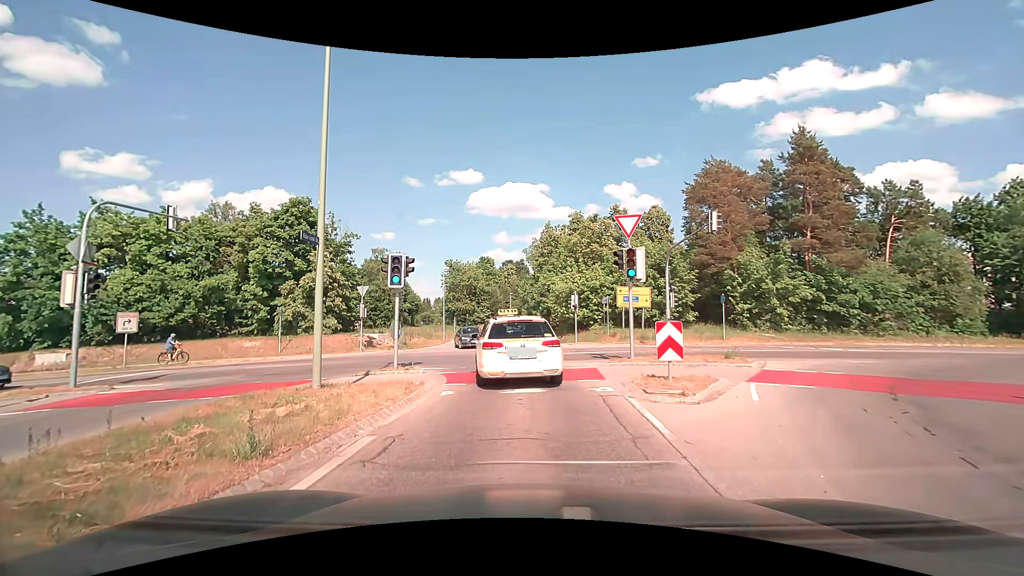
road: tertiary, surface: asphalt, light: Day
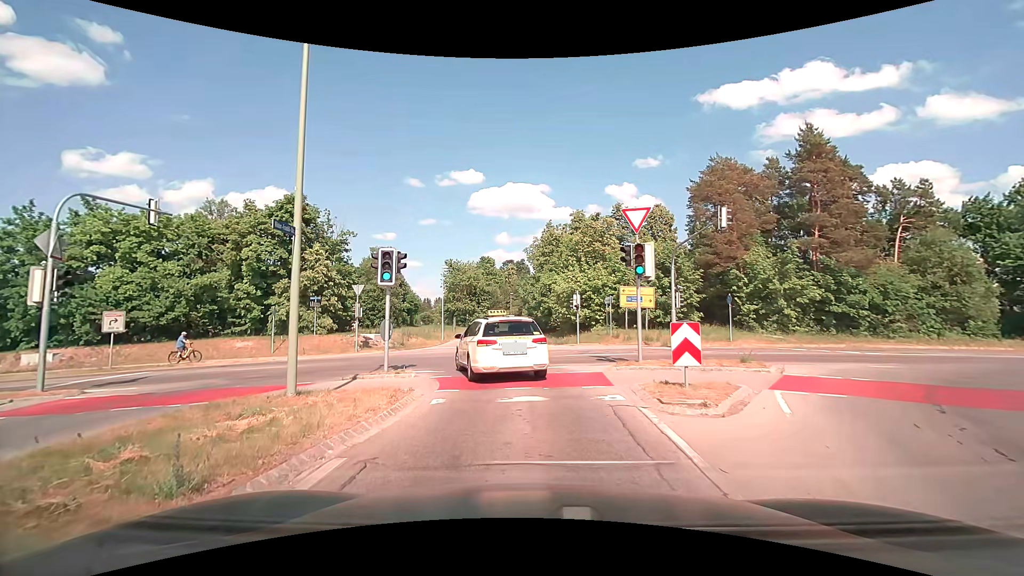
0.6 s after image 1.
(0.0, +1.1) m; -1°
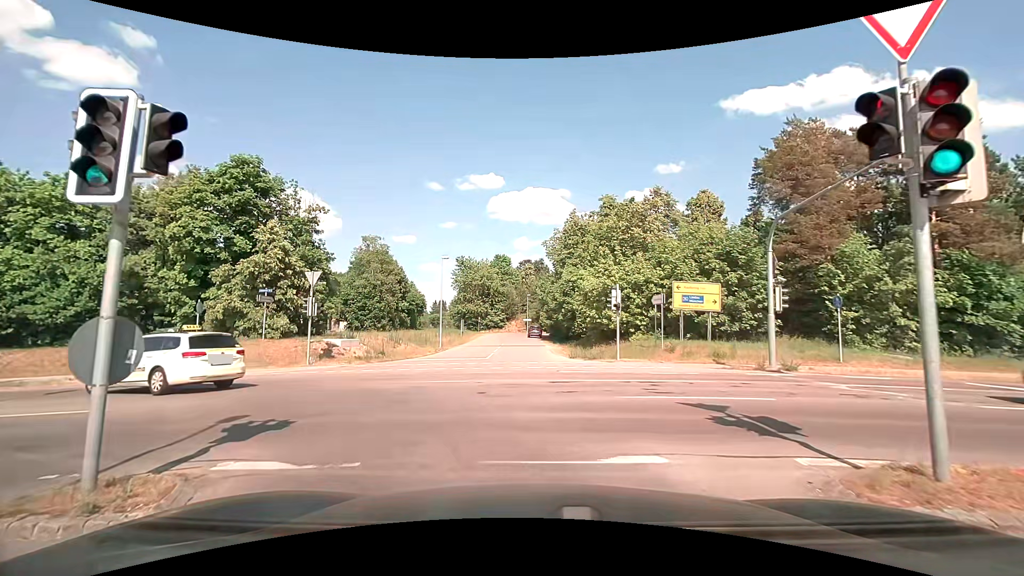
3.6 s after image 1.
(+0.1, +9.6) m; -1°
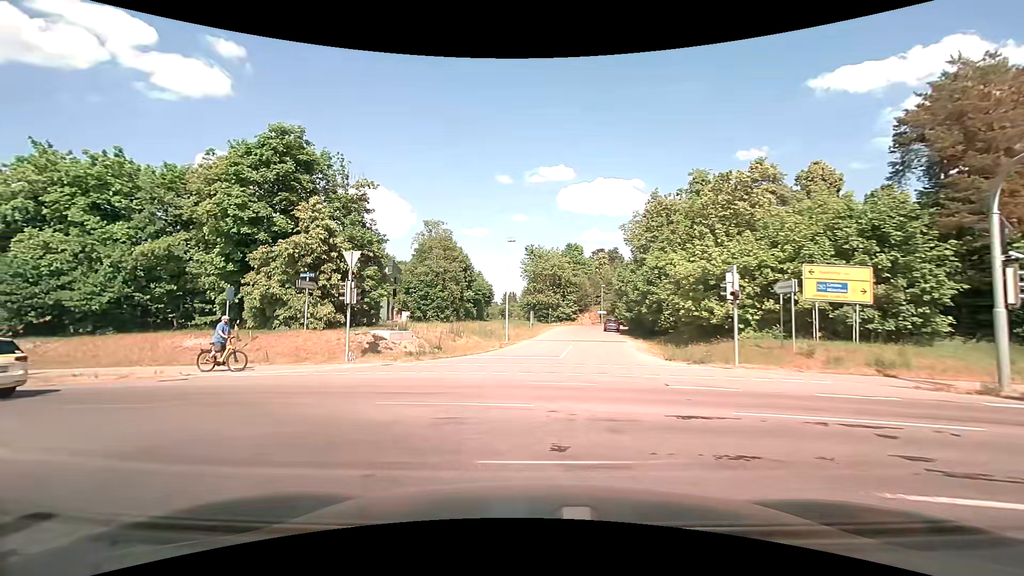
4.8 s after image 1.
(-0.3, +4.9) m; -8°
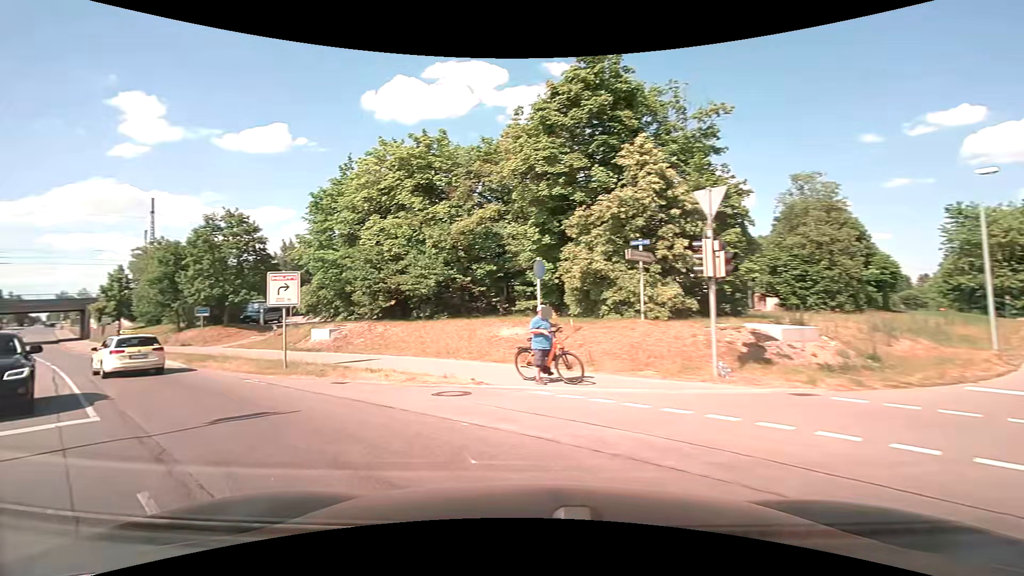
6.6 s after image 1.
(-2.3, +8.4) m; -36°
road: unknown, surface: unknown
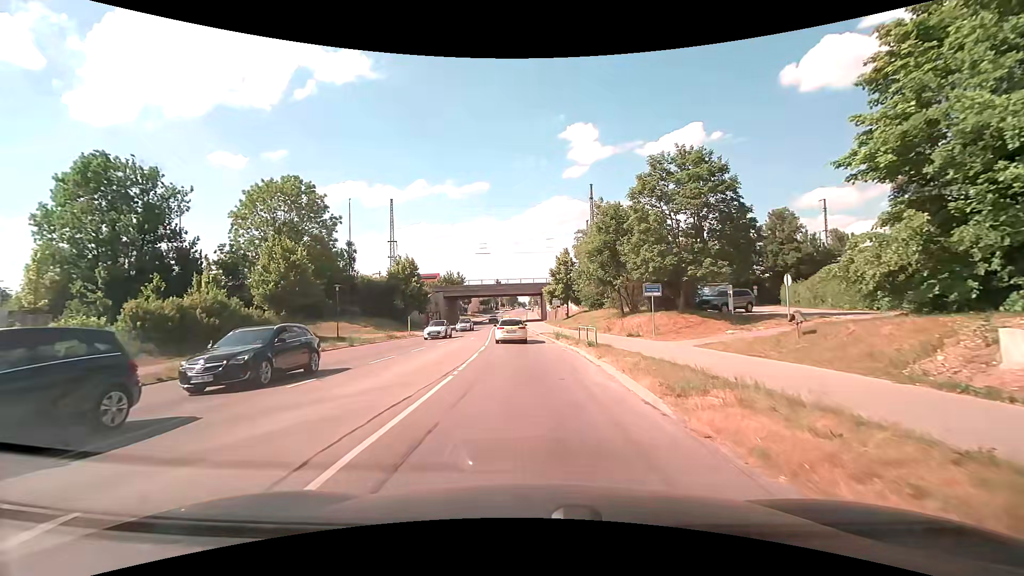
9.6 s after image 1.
(-9.8, +14.6) m; -47°
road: secondary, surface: asphalt
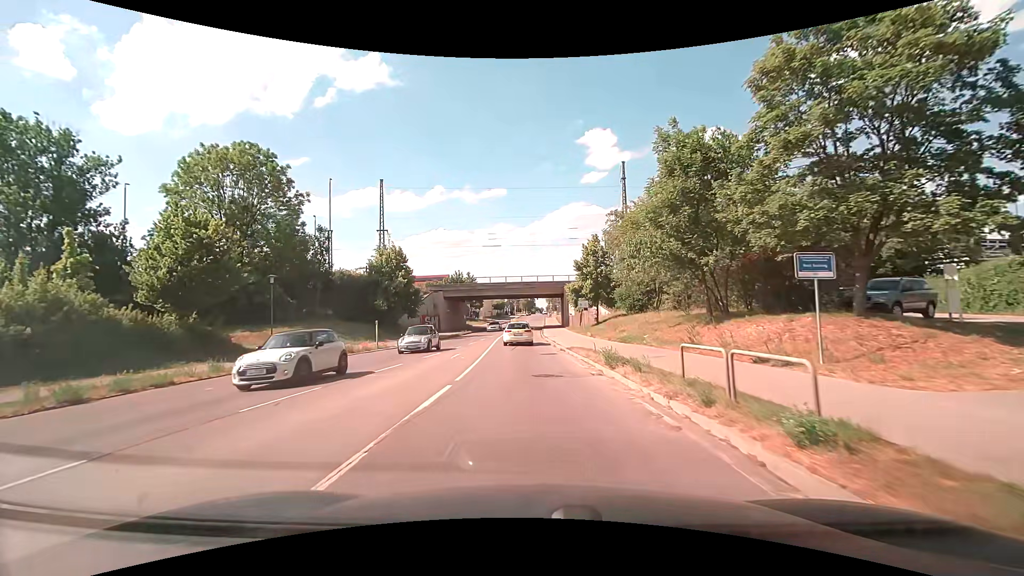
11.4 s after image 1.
(-0.2, +14.6) m; -2°
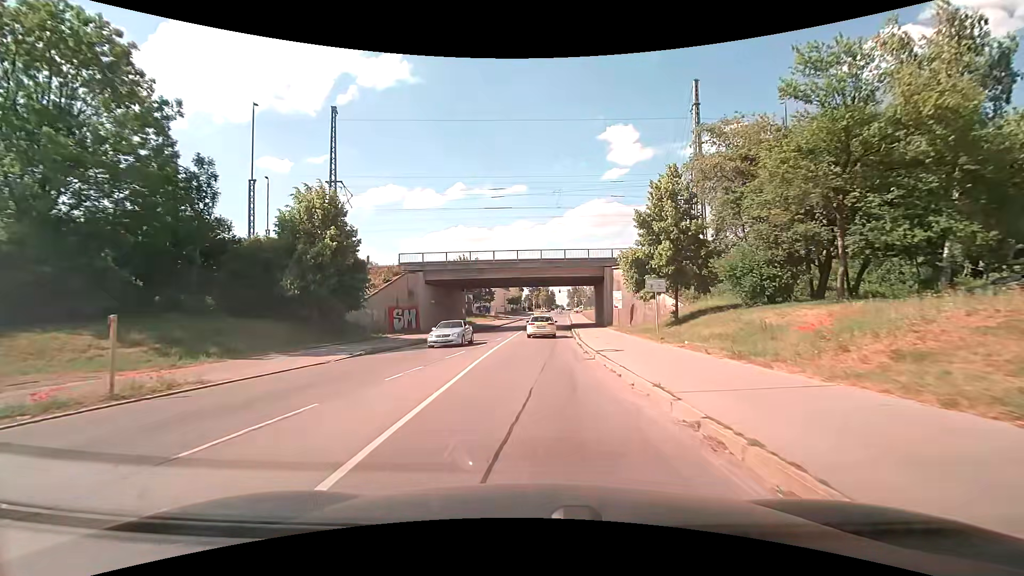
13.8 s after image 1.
(-0.6, +22.4) m; -2°
(0, +10) (0, +20) (0, +30) (0, +40) (+1, +50) (+1, +60) (0, +70) (+1, +80) (+2, +90) (+2, +100) m
